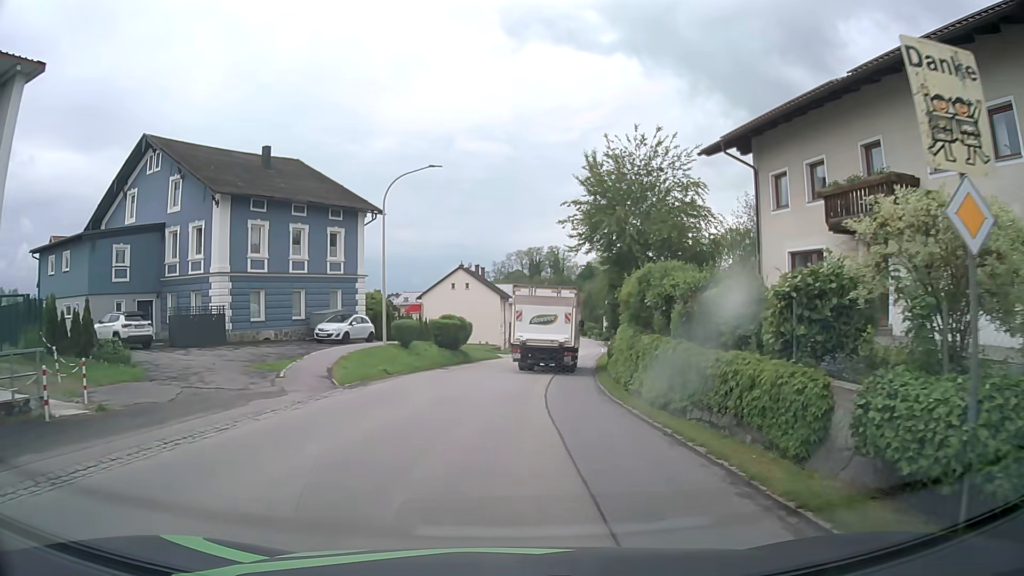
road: secondary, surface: asphalt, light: Day
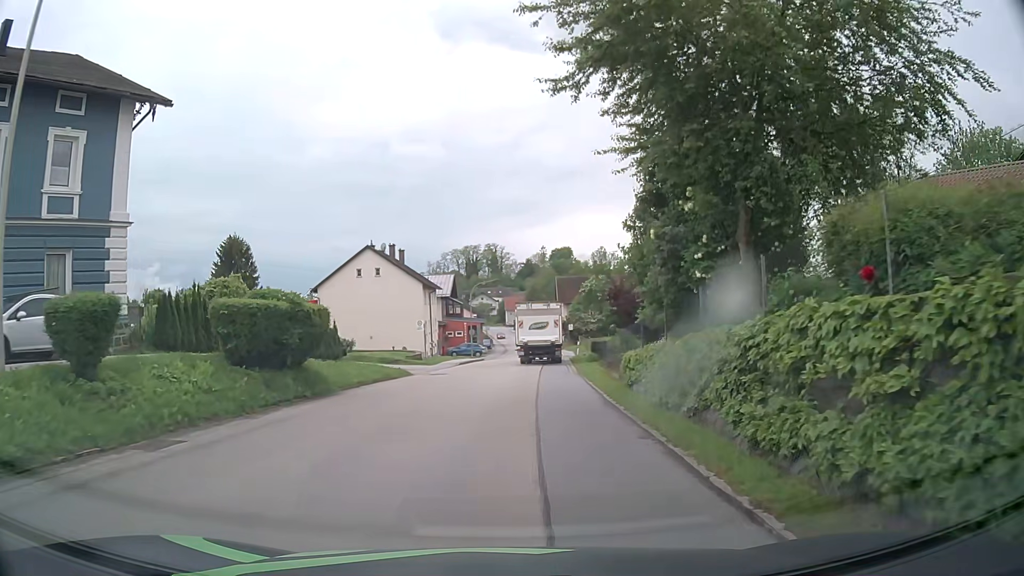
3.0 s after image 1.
(+0.9, +21.7) m; +5°
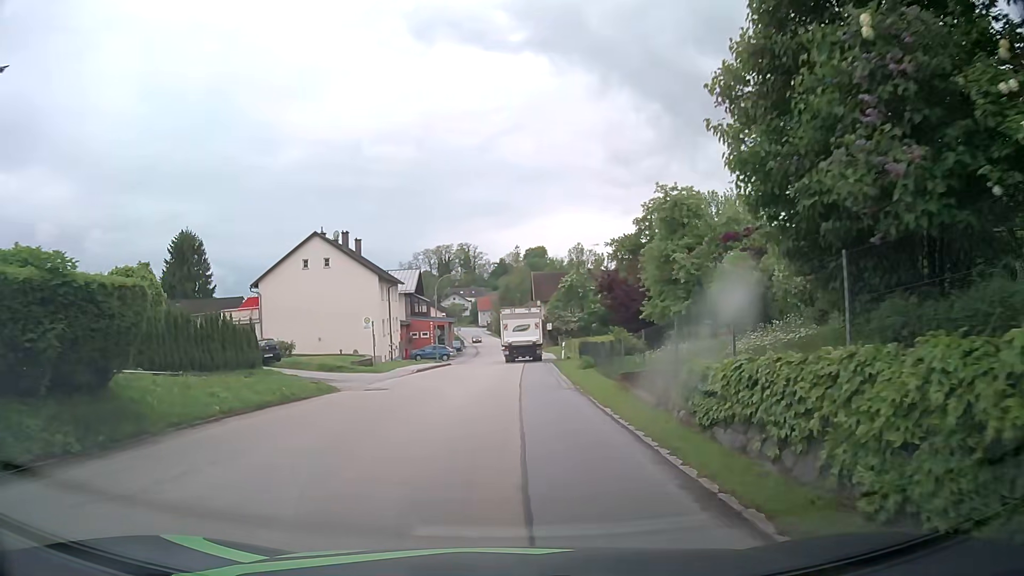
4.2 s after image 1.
(+0.1, +8.8) m; +1°
(0, +10) (0, +20) (+1, +30) (+1, +40) (+1, +50) (+2, +60) (+2, +70) (+2, +80) (+2, +90) (+1, +100) m
